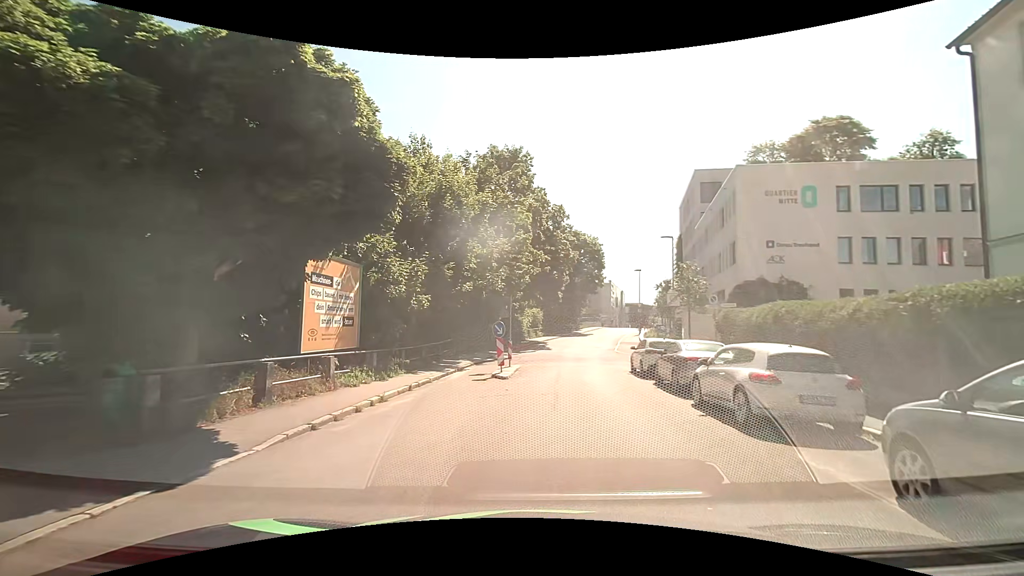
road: residential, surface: asphalt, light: Day
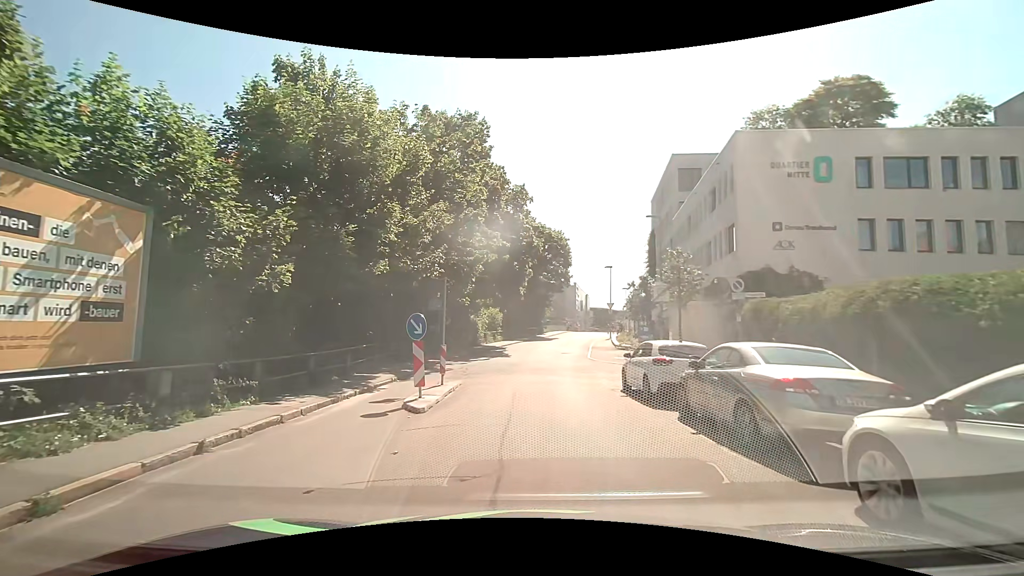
(+0.5, +7.3) m; +5°
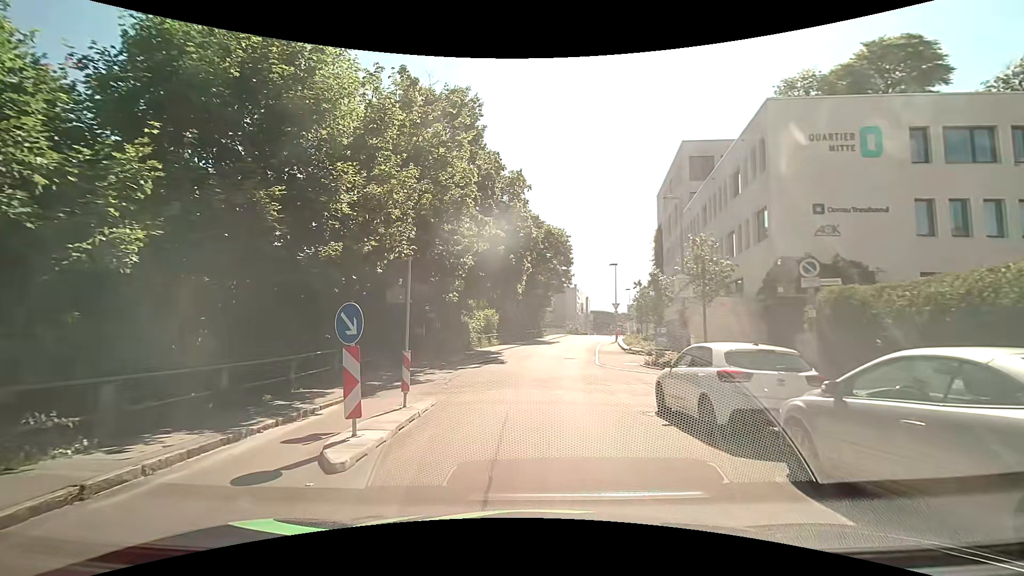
(+0.1, +4.1) m; +2°
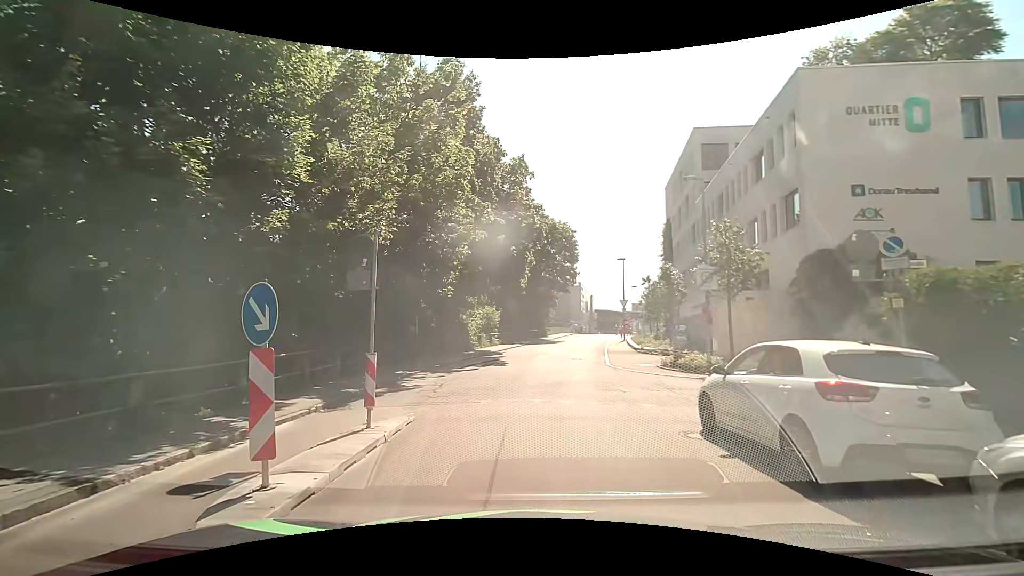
(0.0, +2.5) m; -2°
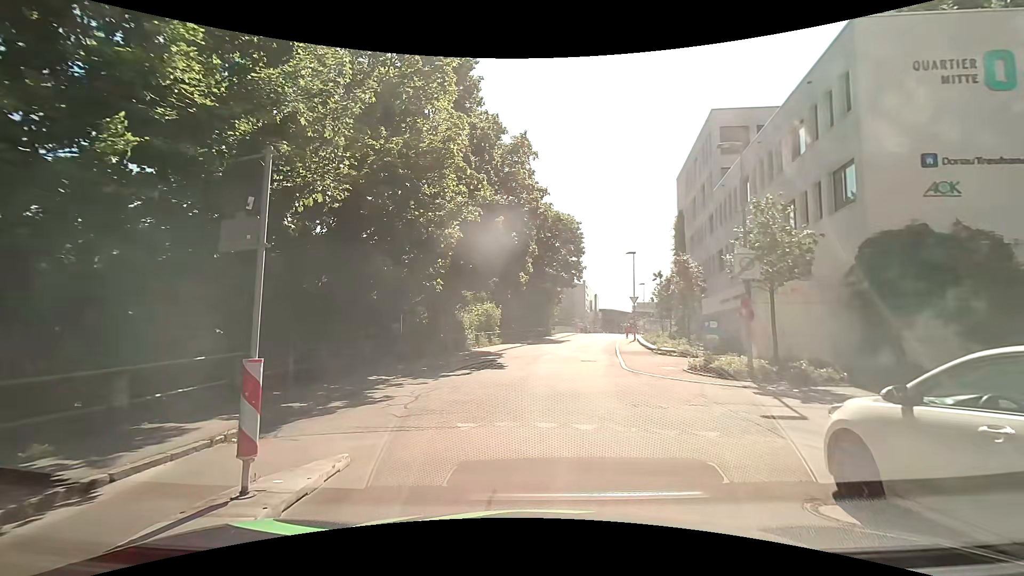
(0.0, +3.4) m; 0°
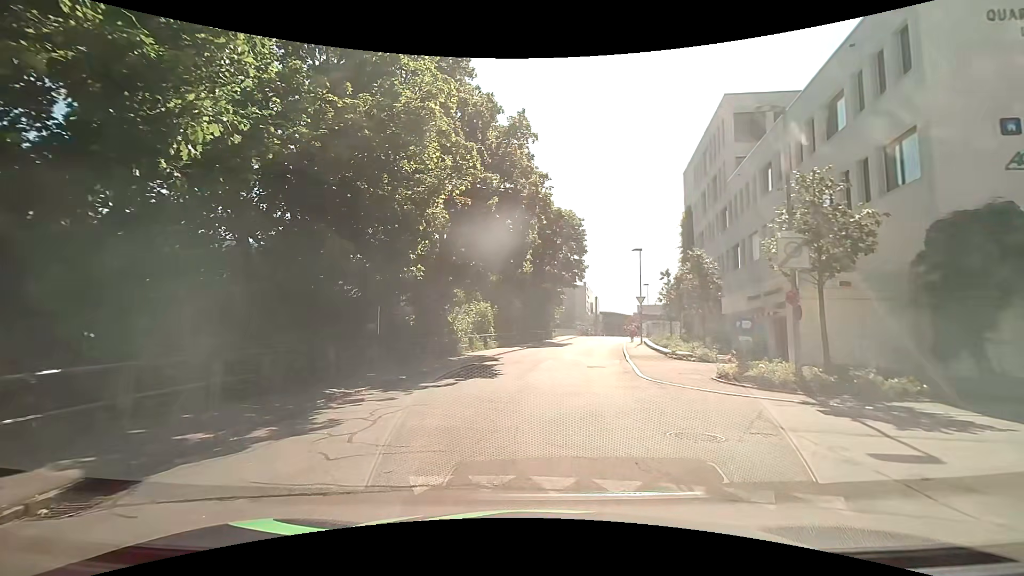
(+0.1, +3.0) m; 0°
